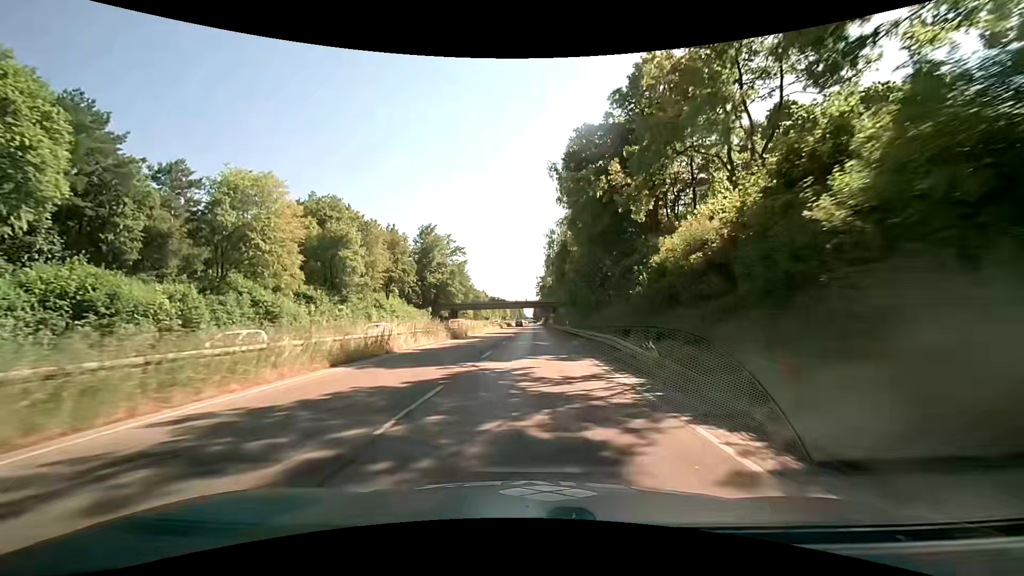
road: trunk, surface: asphalt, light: Day
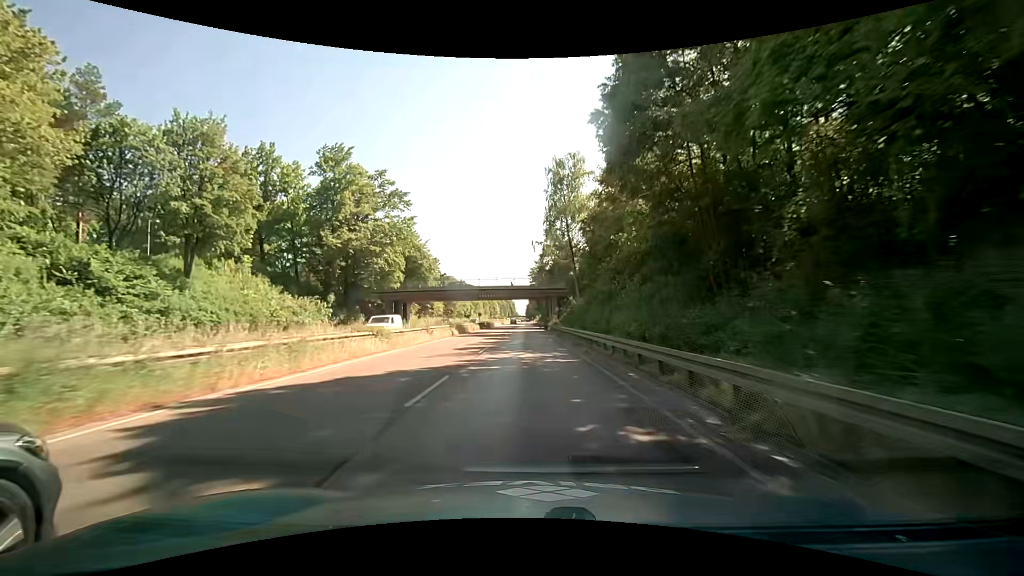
(+0.4, +46.3) m; +1°
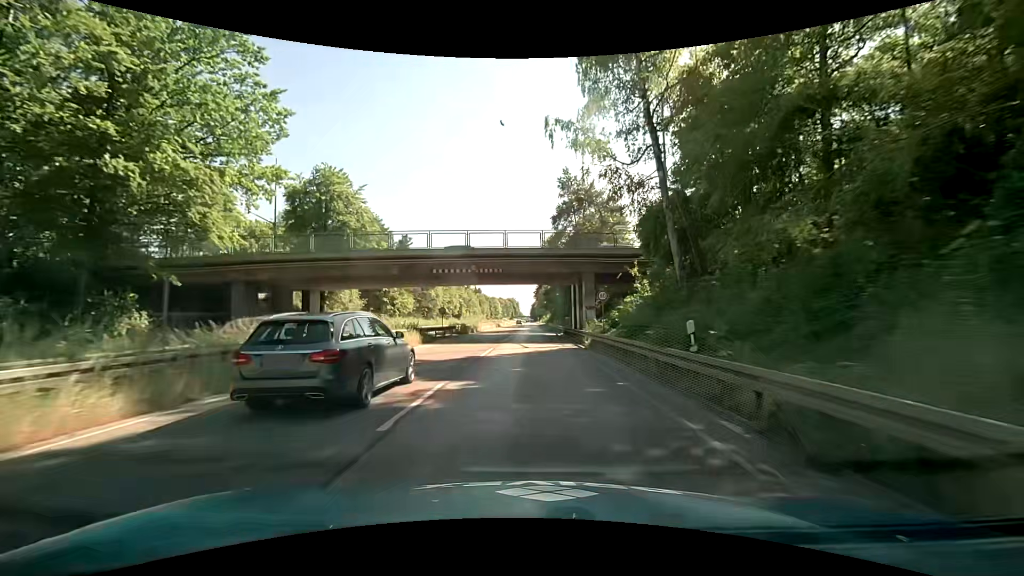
(-0.2, +37.4) m; 0°
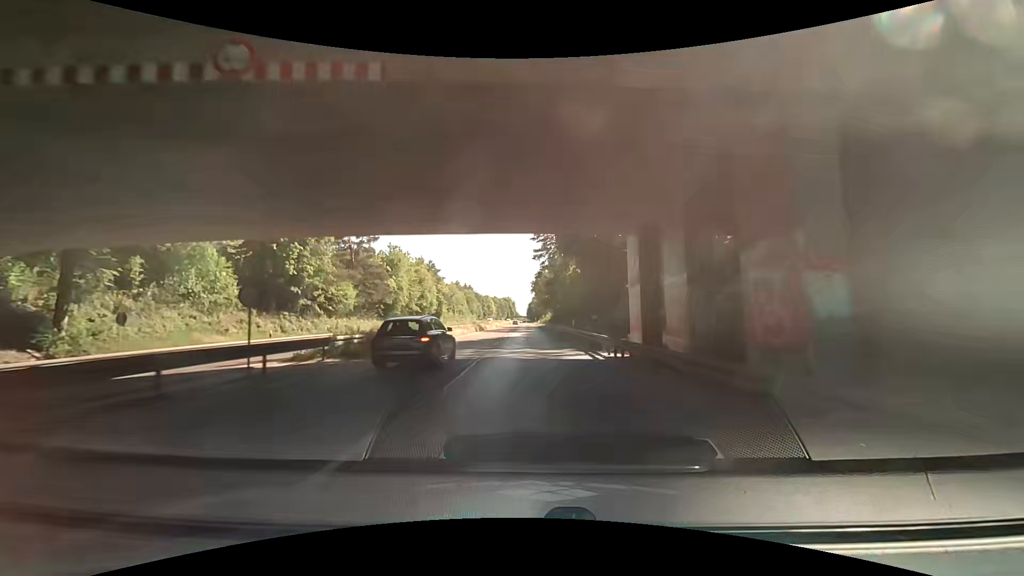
(+0.1, +28.3) m; 0°
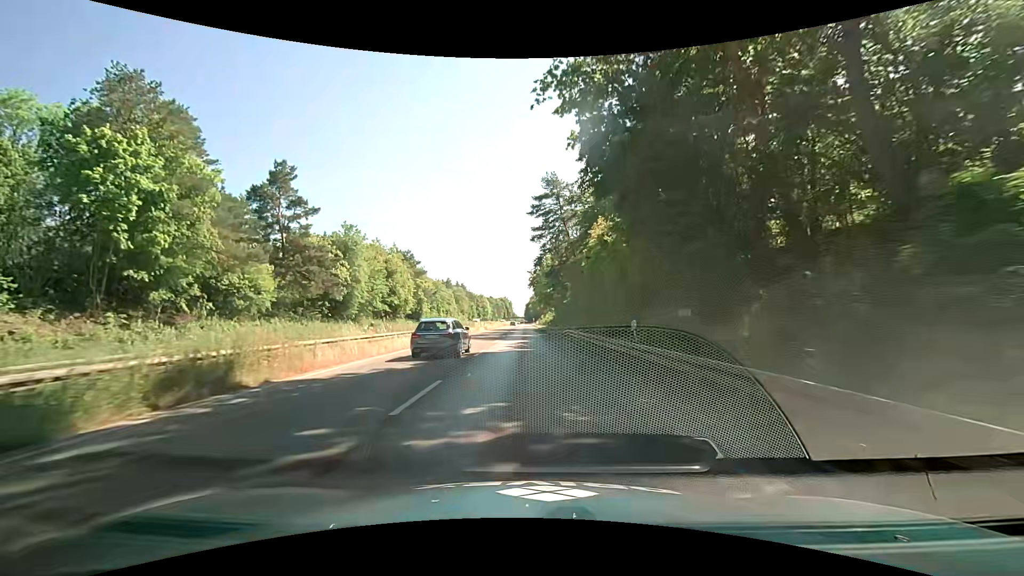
(-0.1, +18.9) m; 0°
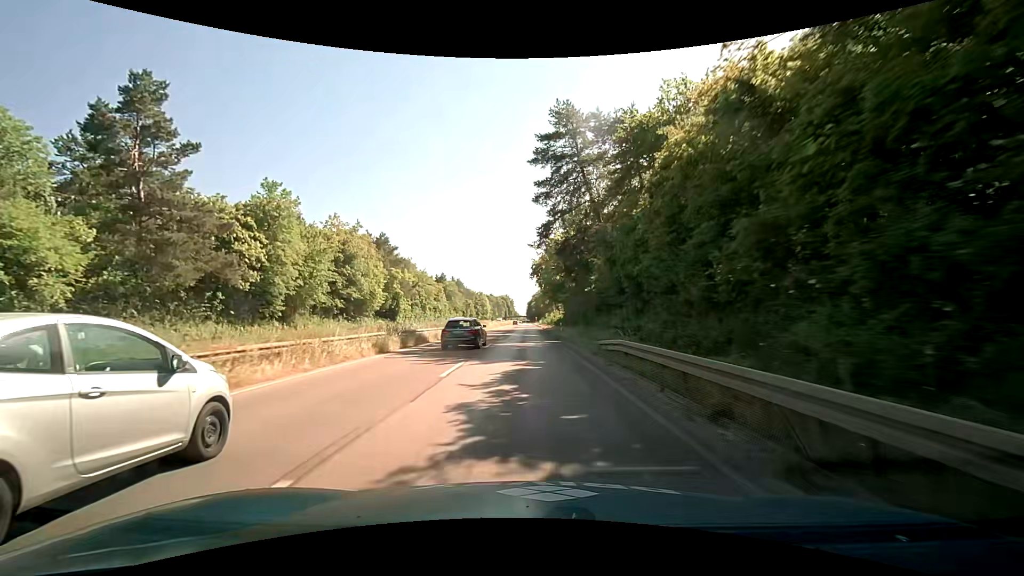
(+0.2, +19.0) m; 0°
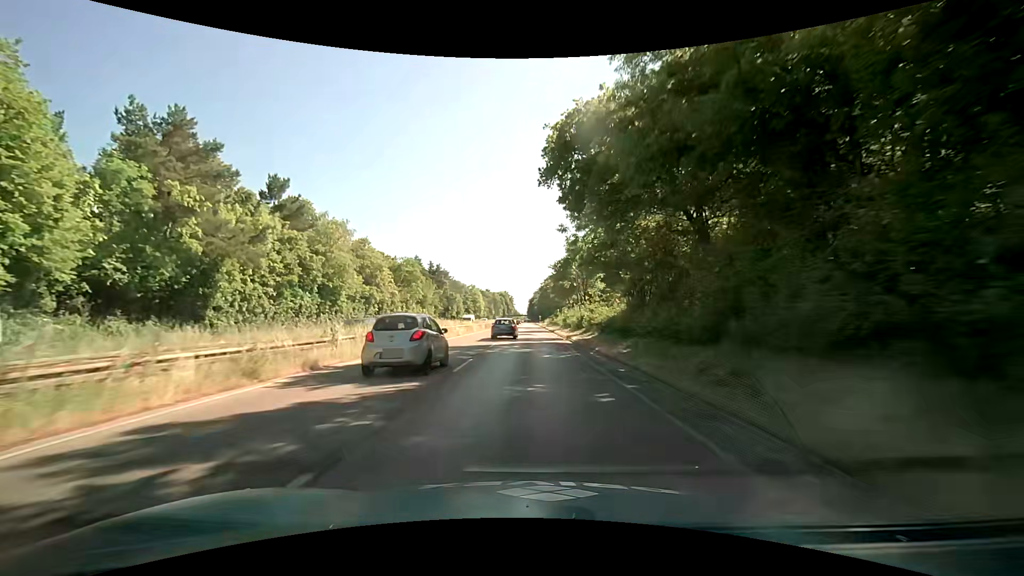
(-0.5, +47.8) m; 0°
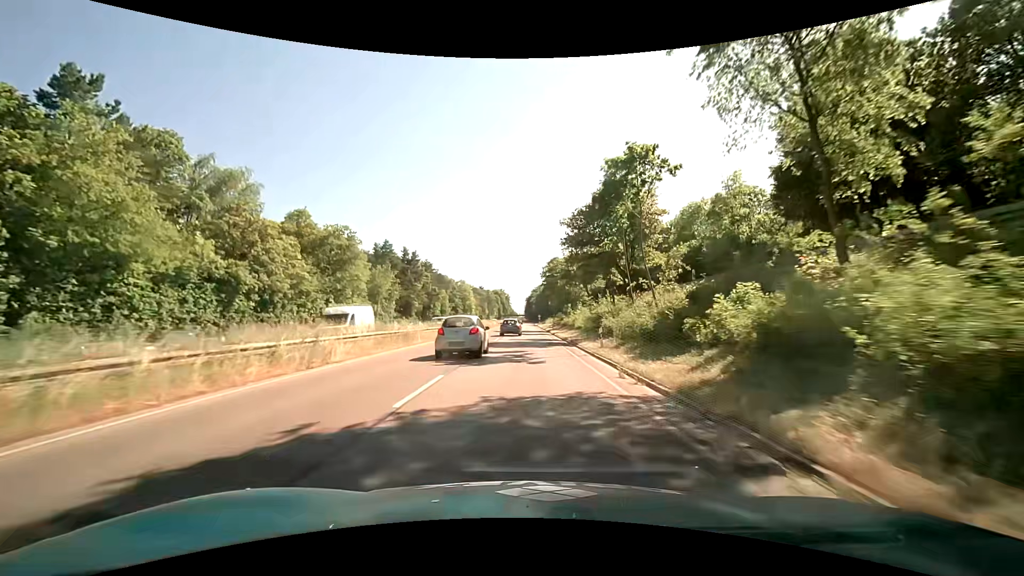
(-0.1, +28.9) m; 0°
(0, +10) (0, +20) (0, +30) (0, +40) (0, +50) (0, +60) (0, +70) (0, +80) (0, +90) (0, +100) m
